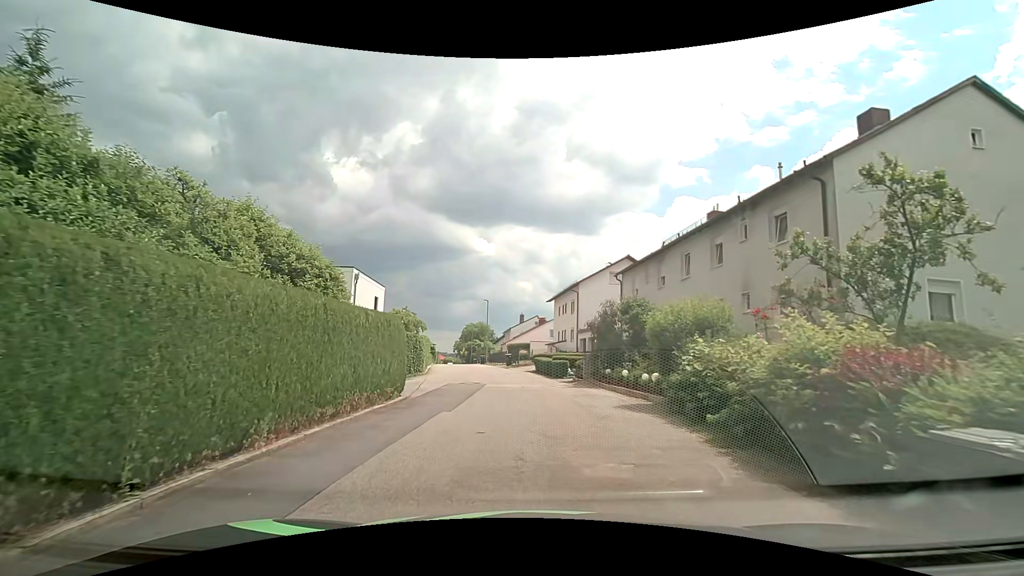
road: residential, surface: asphalt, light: Day
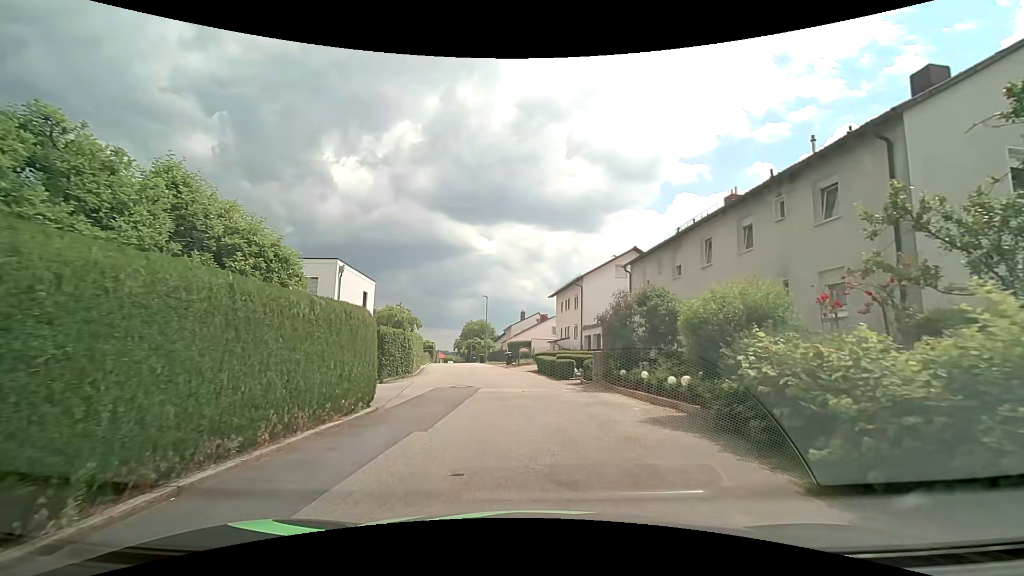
(0.0, +2.7) m; 0°
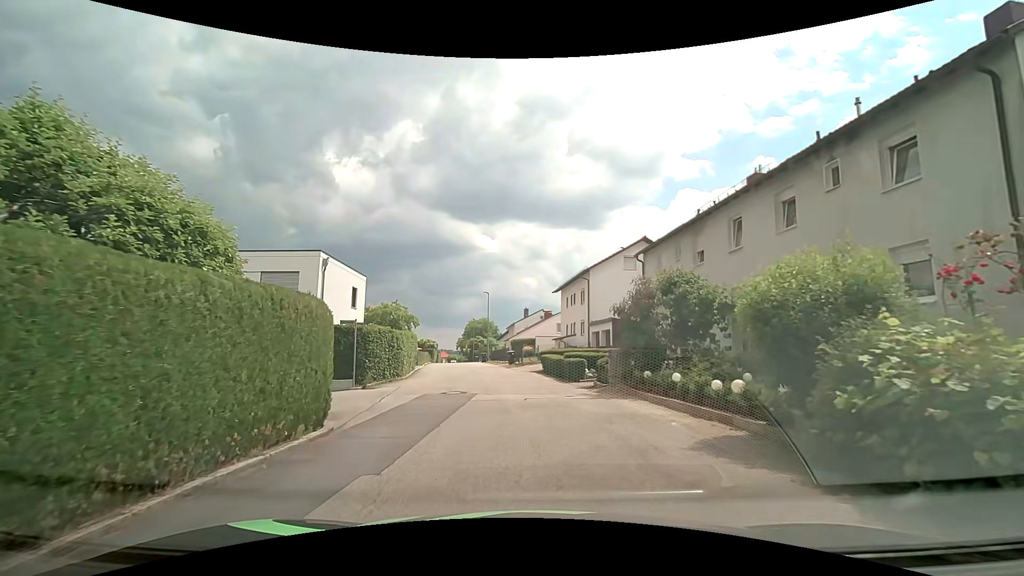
(0.0, +2.7) m; 0°
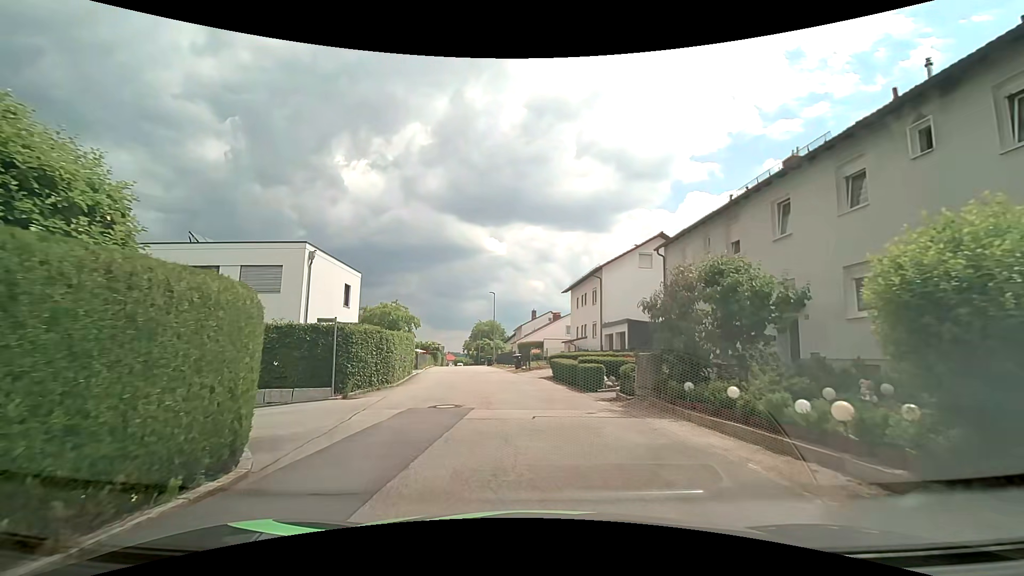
(0.0, +2.7) m; +1°
